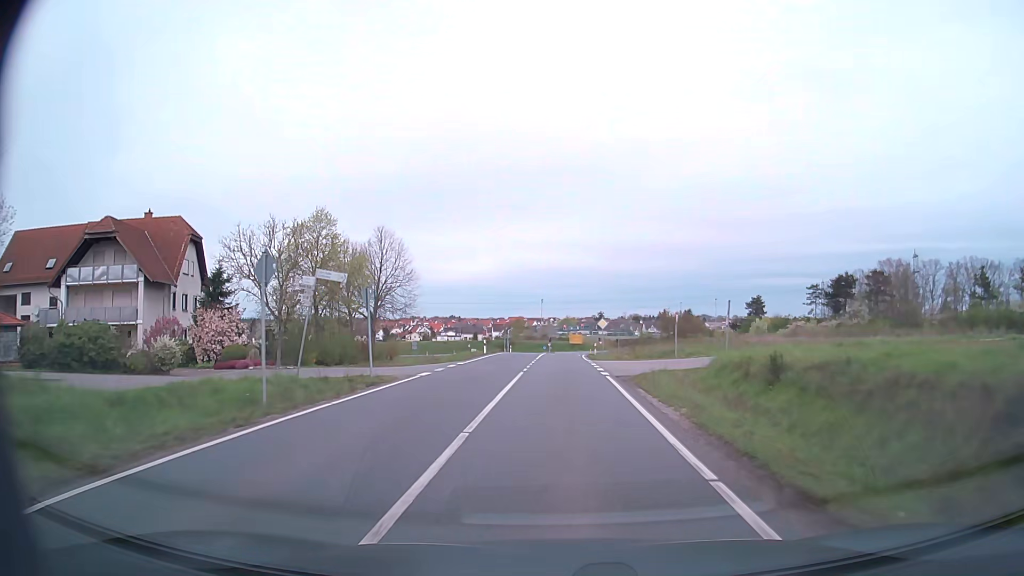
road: secondary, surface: asphalt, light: Day
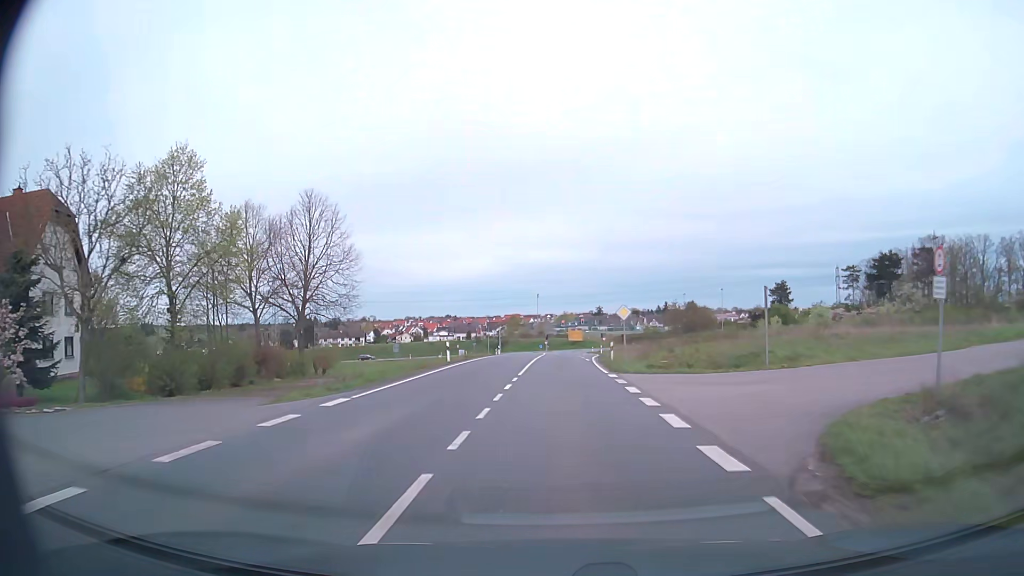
(0.0, +17.8) m; 0°
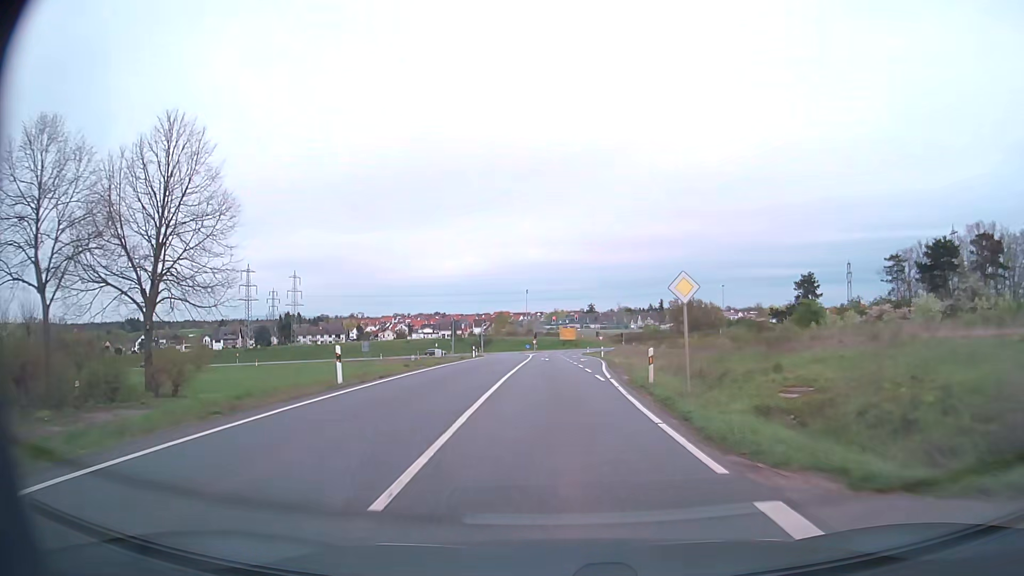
(+0.1, +17.7) m; +1°
(0, +10) (0, +20) (+1, +30) (+1, +40) (+2, +50) (+2, +60) (+2, +70) (+2, +80) (+2, +90) (+2, +100) m
